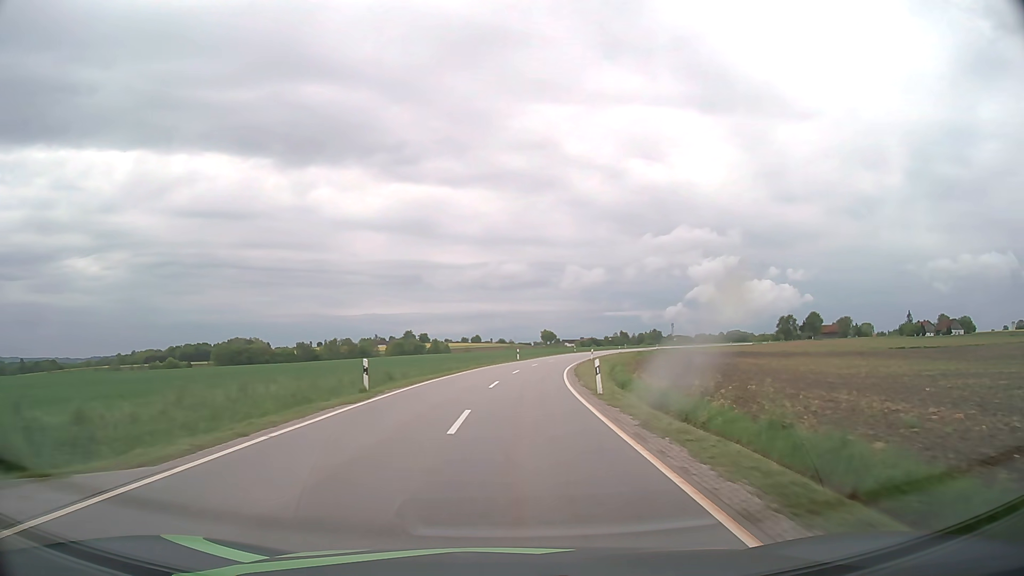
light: Day
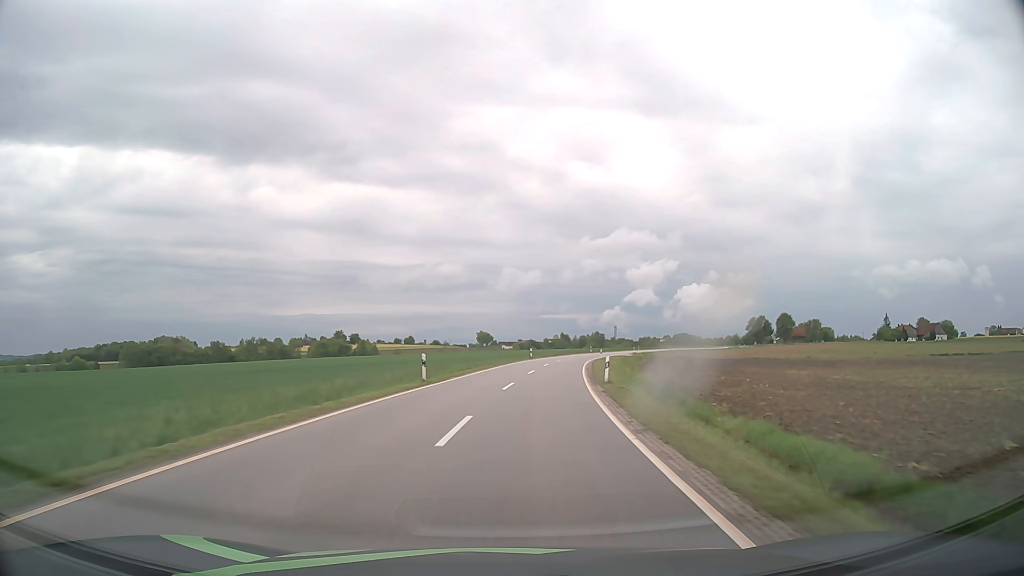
(+1.7, +38.0) m; +5°
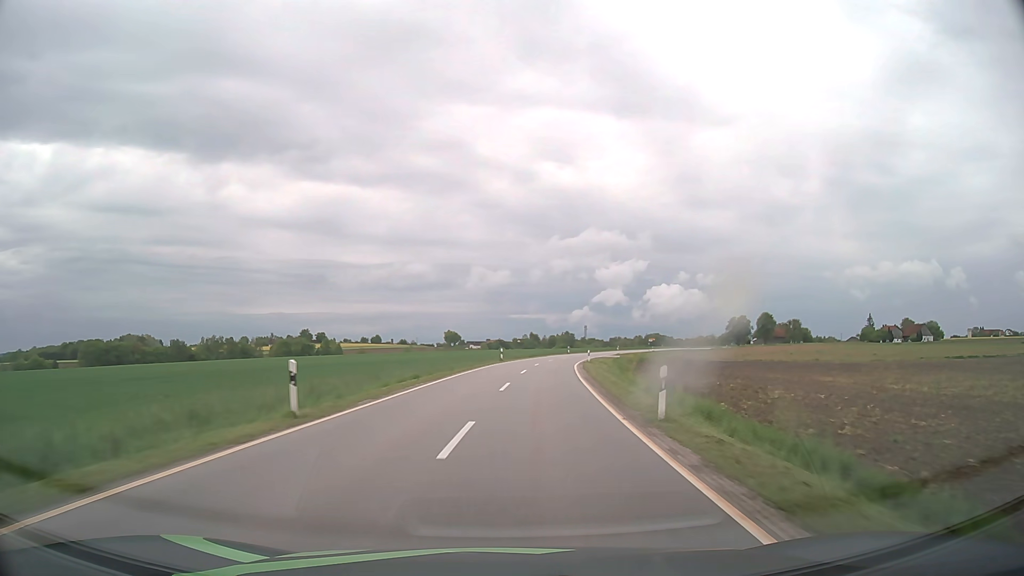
(+0.3, +13.2) m; +2°
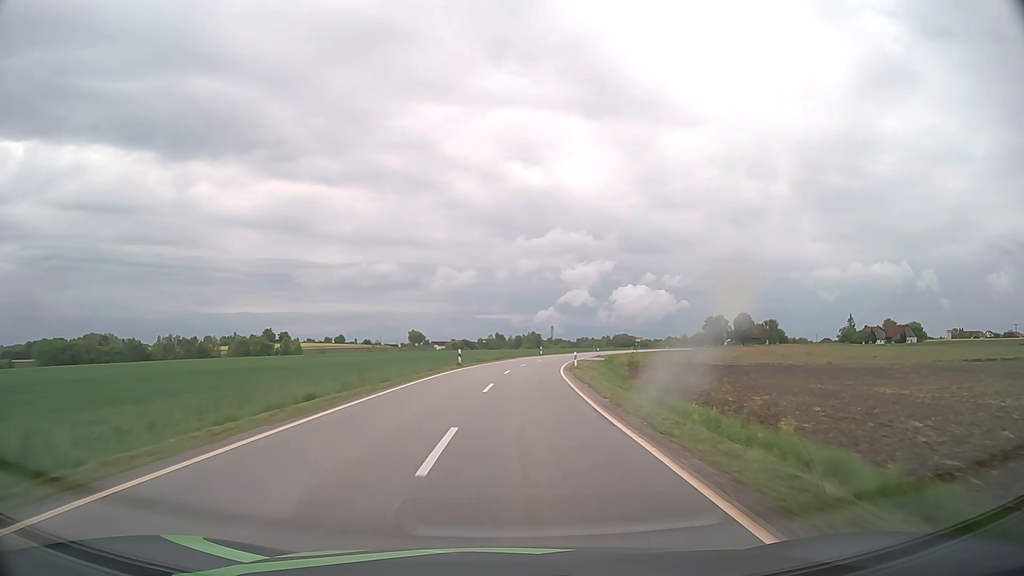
(+0.4, +13.4) m; +3°
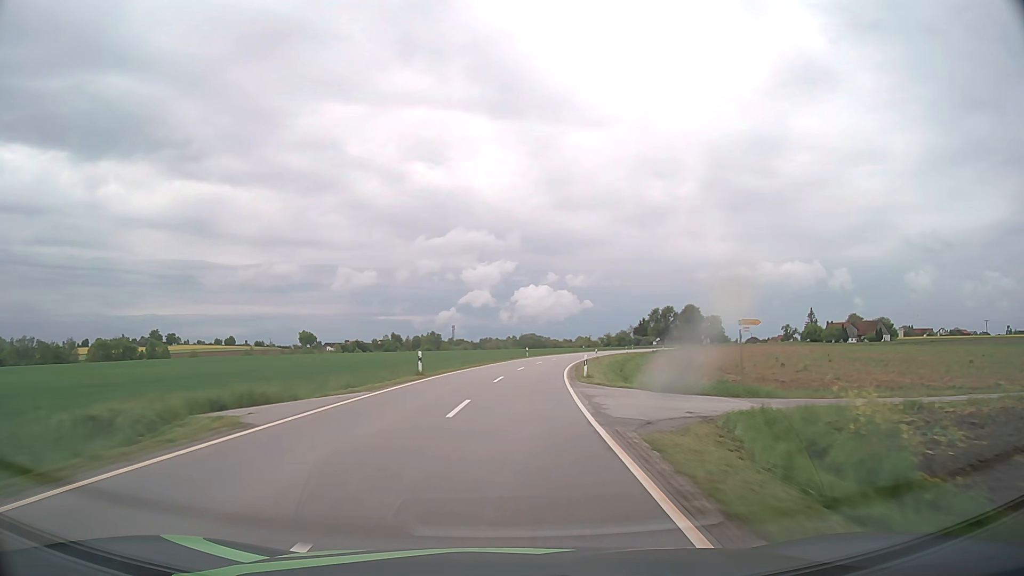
(+3.8, +55.0) m; +8°
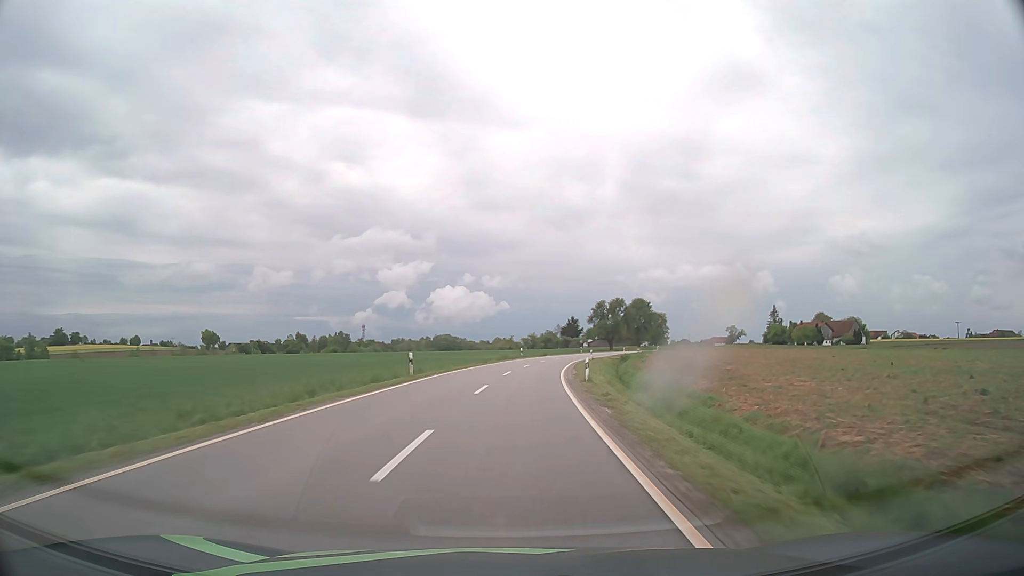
(+2.5, +42.4) m; +7°
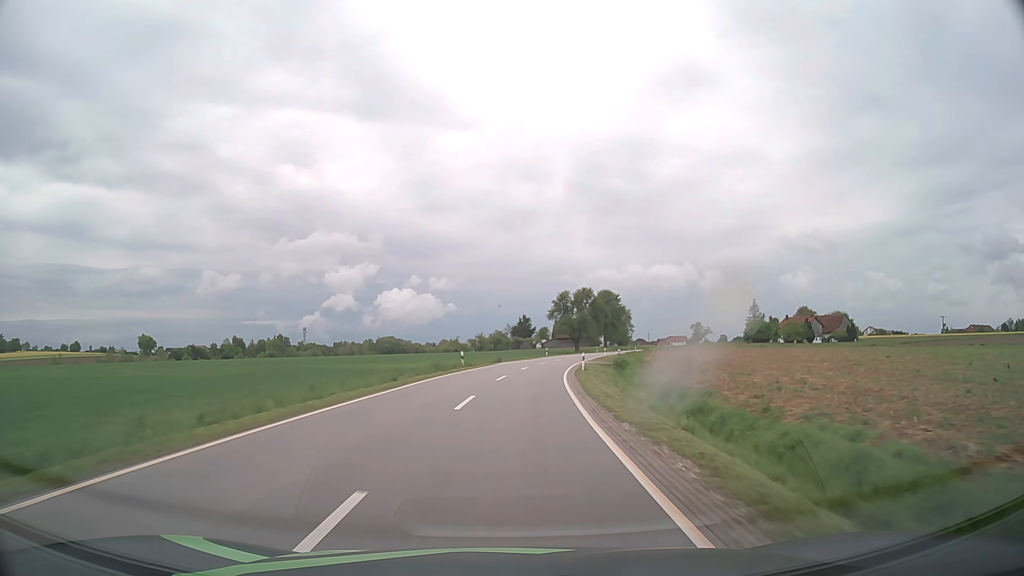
(+1.1, +28.7) m; +4°
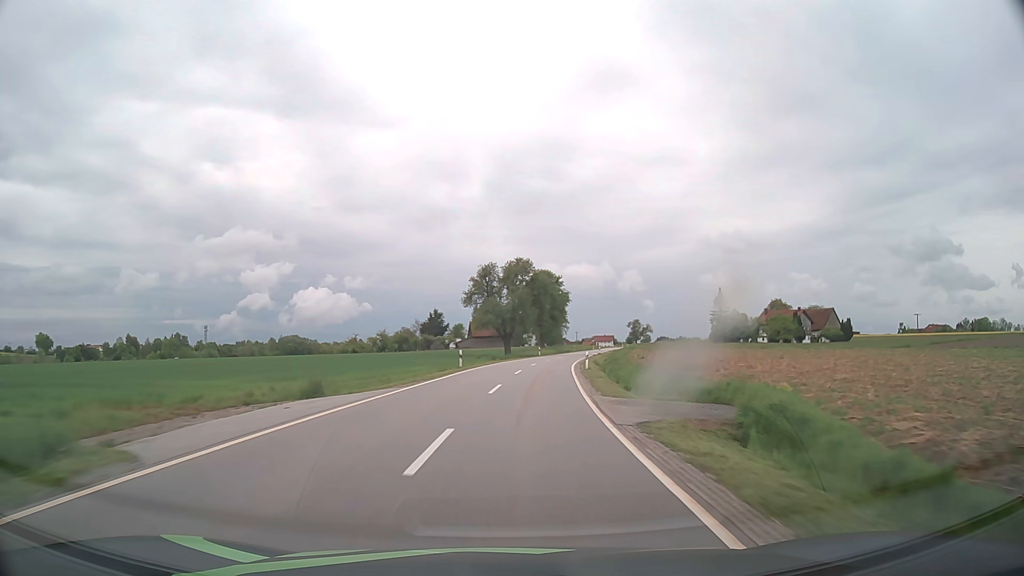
(+2.7, +43.7) m; +7°
(0, +10) (+1, +20) (+1, +30) (+2, +40) (+4, +50) (+5, +60) (+7, +70) (+9, +79) (+10, +89) (+12, +99) m
